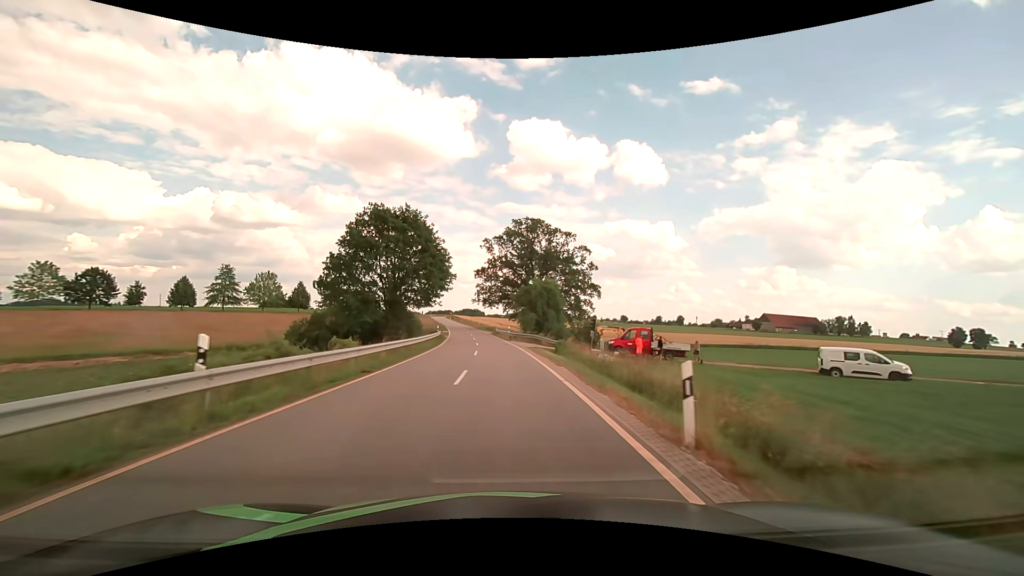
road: tertiary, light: Day
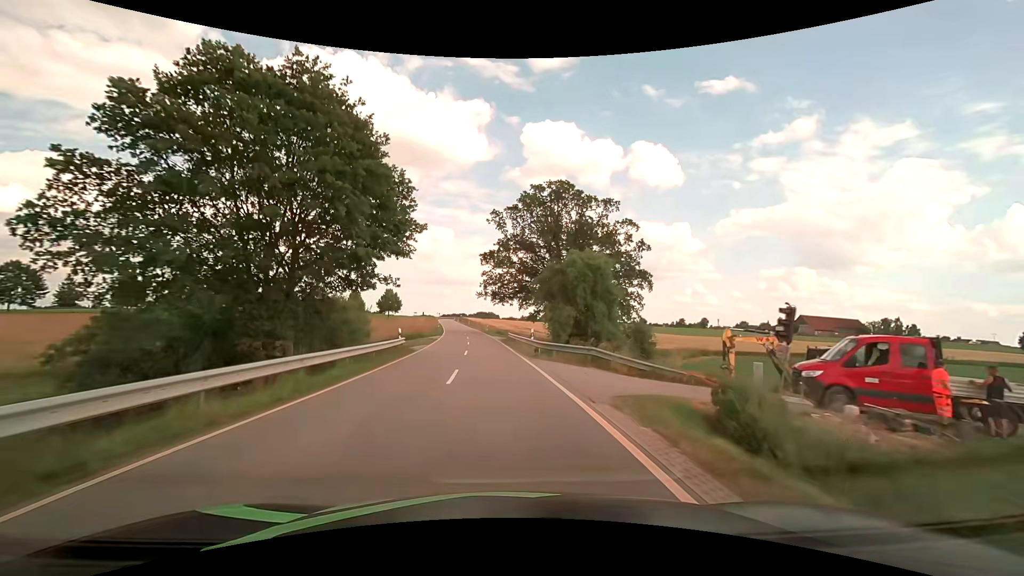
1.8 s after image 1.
(-0.2, +24.1) m; -1°
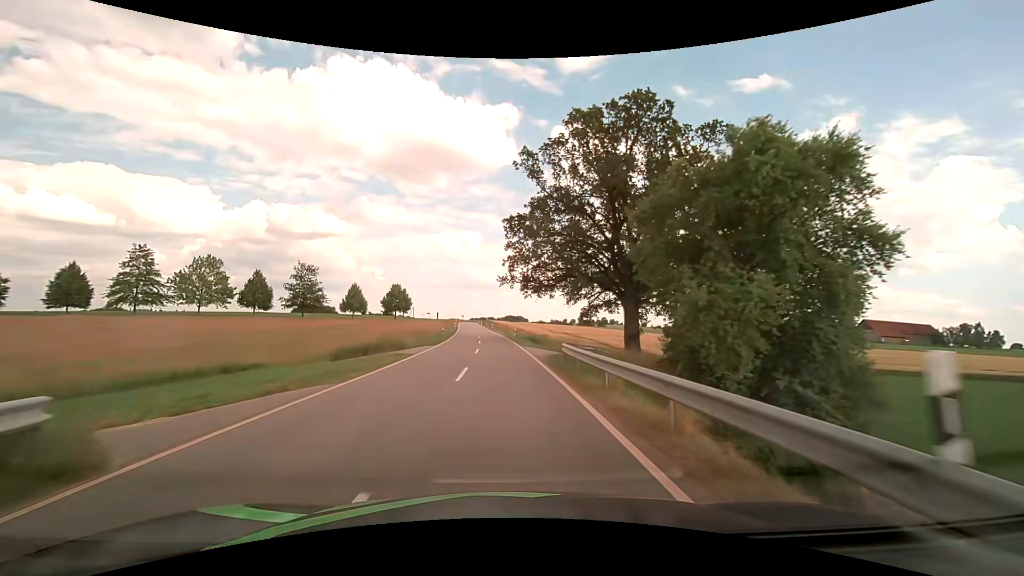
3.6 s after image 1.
(-0.8, +24.2) m; -3°
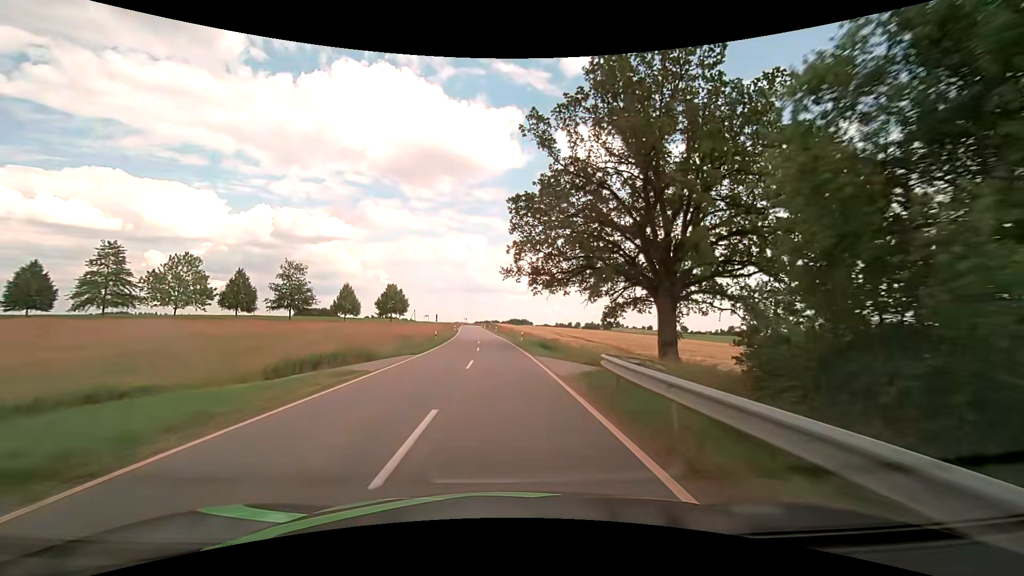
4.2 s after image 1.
(-0.1, +8.1) m; -1°
